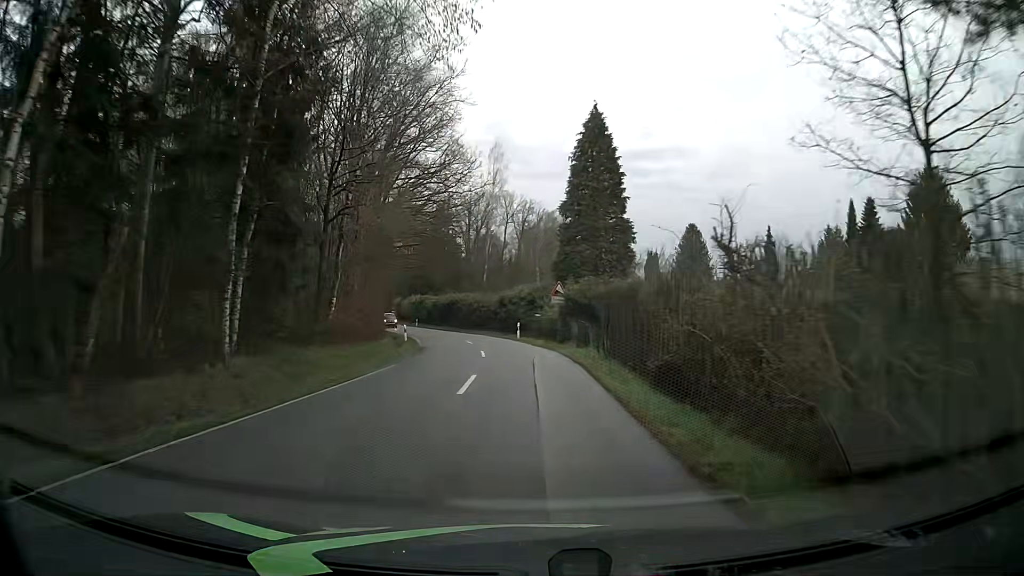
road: tertiary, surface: asphalt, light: Day
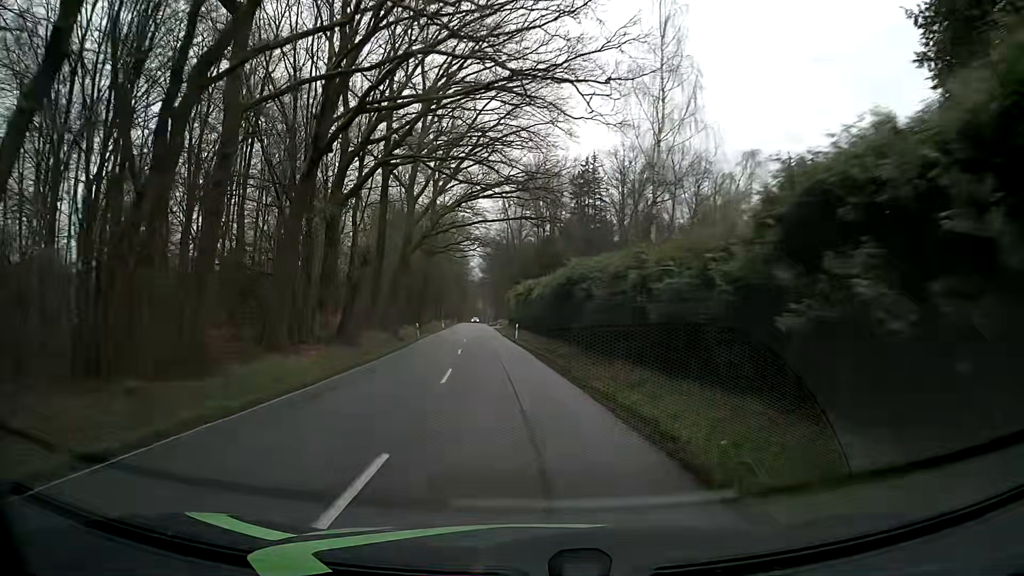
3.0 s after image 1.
(-2.9, +44.3) m; -13°
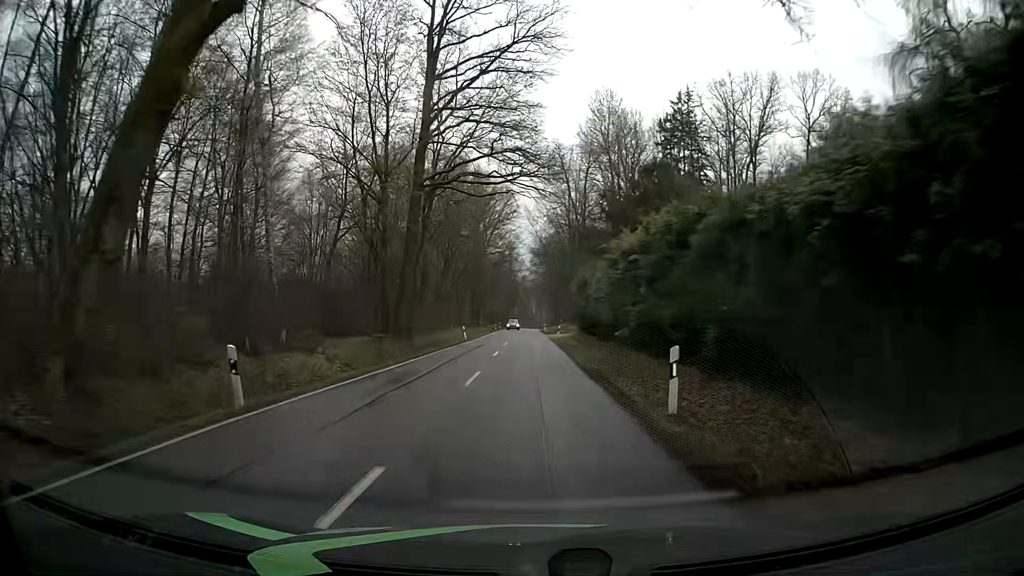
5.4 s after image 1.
(-2.4, +35.5) m; -5°
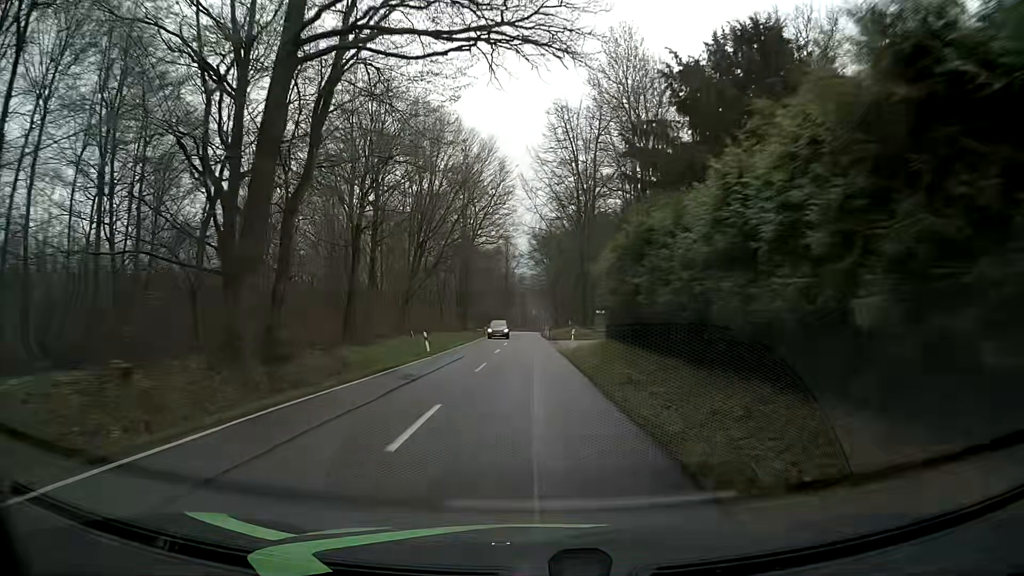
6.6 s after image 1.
(-0.1, +18.3) m; -1°
(0, +10) (0, +20) (0, +30) (0, +40) (0, +50) (0, +60) (0, +70) (0, +80) (0, +90) (0, +100) m
